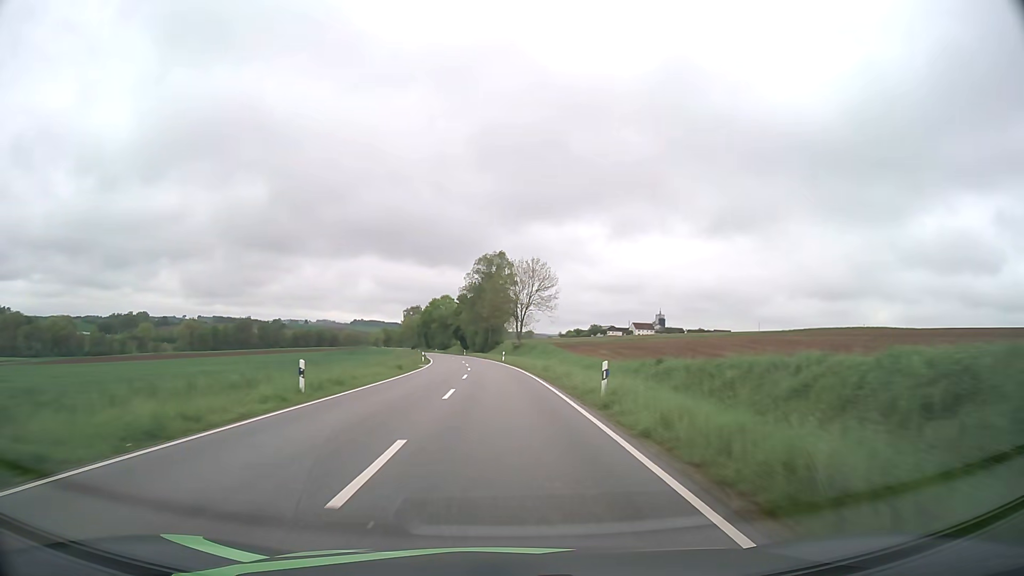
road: secondary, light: Day
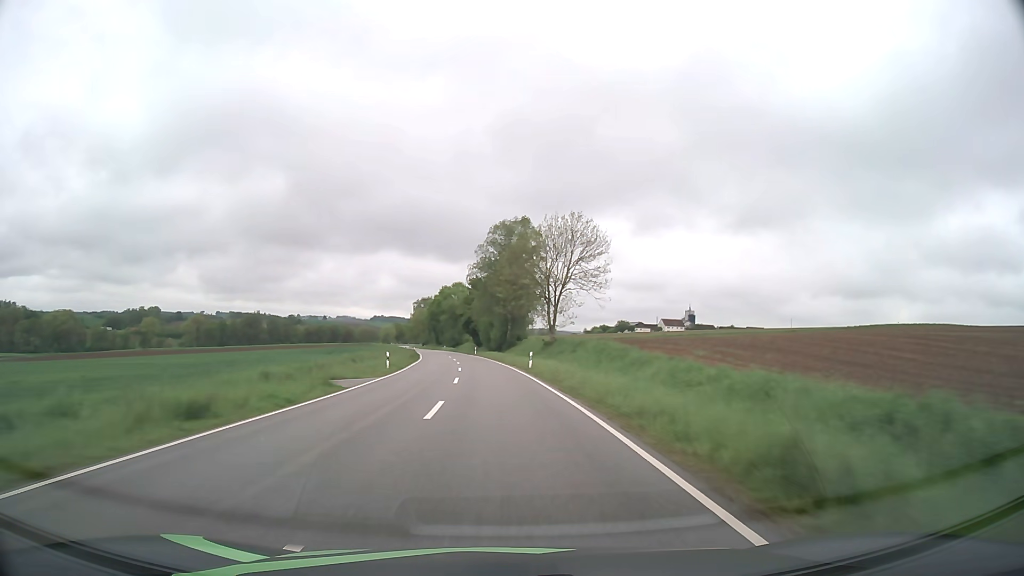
(-0.4, +29.5) m; -2°
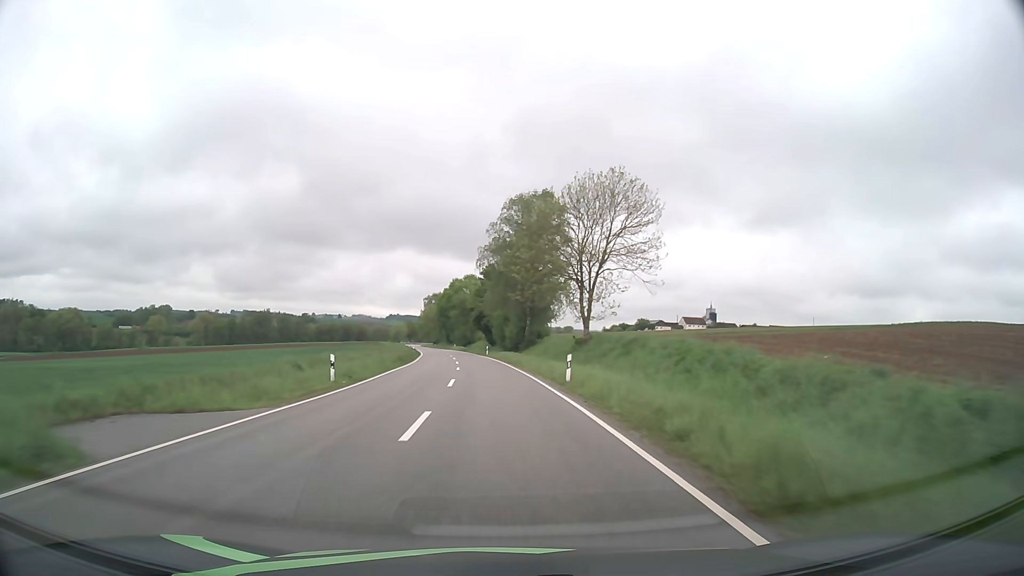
(-0.2, +15.1) m; -1°
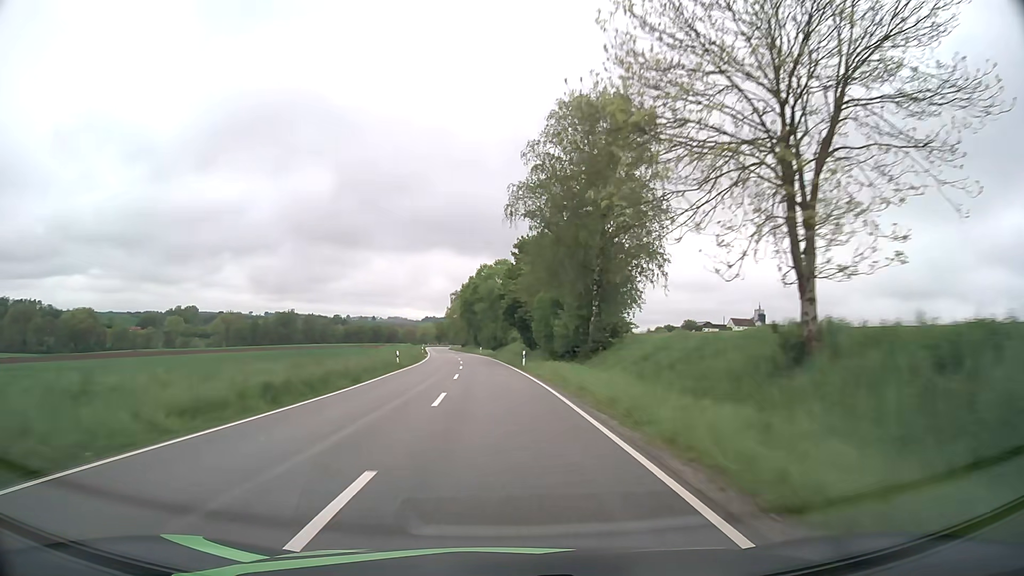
(-0.8, +30.5) m; -3°
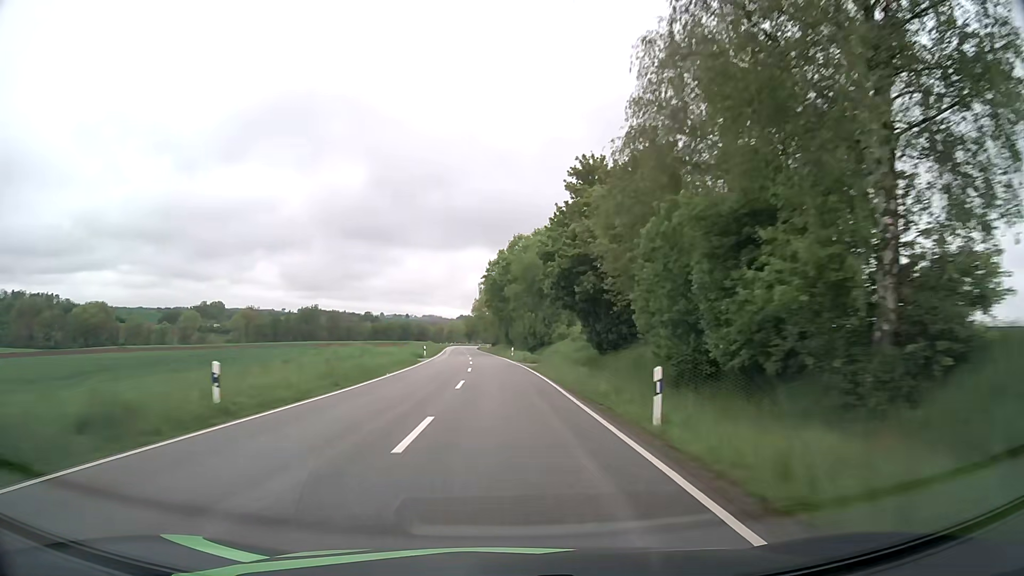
(-0.8, +30.8) m; -3°
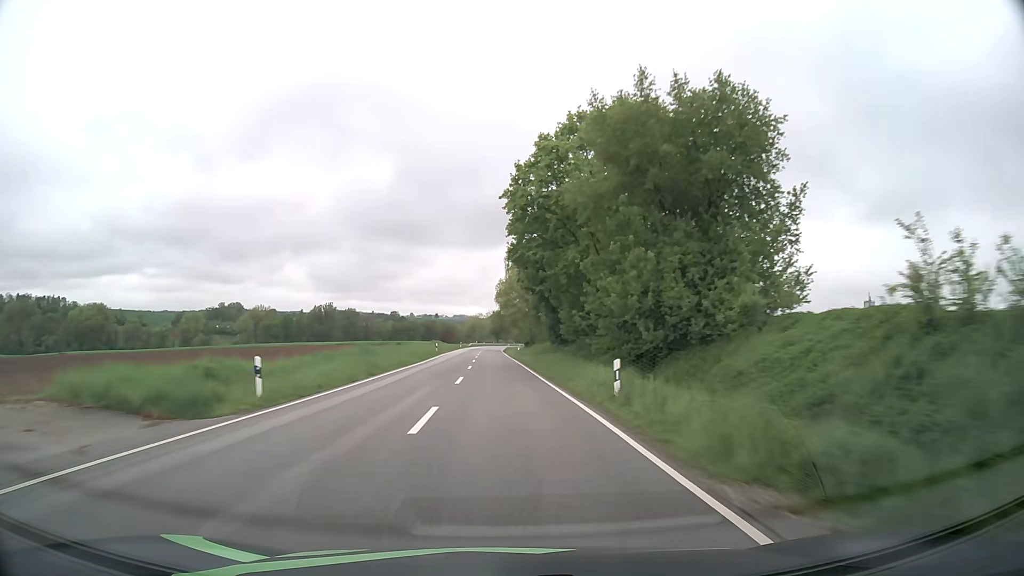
(-1.1, +46.7) m; -3°
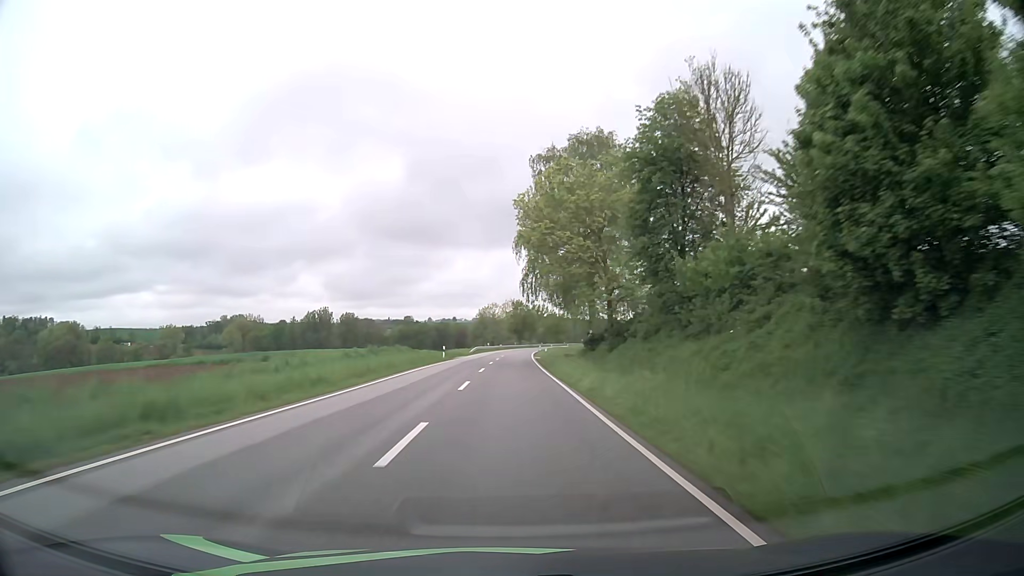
(-1.4, +62.7) m; -2°
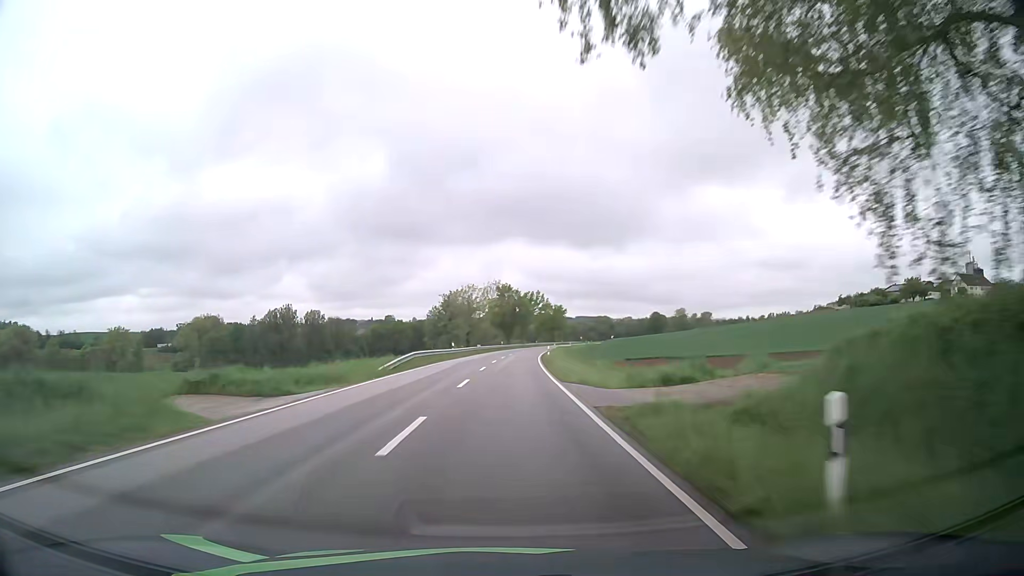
(+0.4, +47.3) m; +1°
(0, +10) (0, +20) (0, +30) (+1, +40) (+1, +50) (+1, +60) (+2, +70) (+3, +80) (+3, +90) (+4, +100) m
